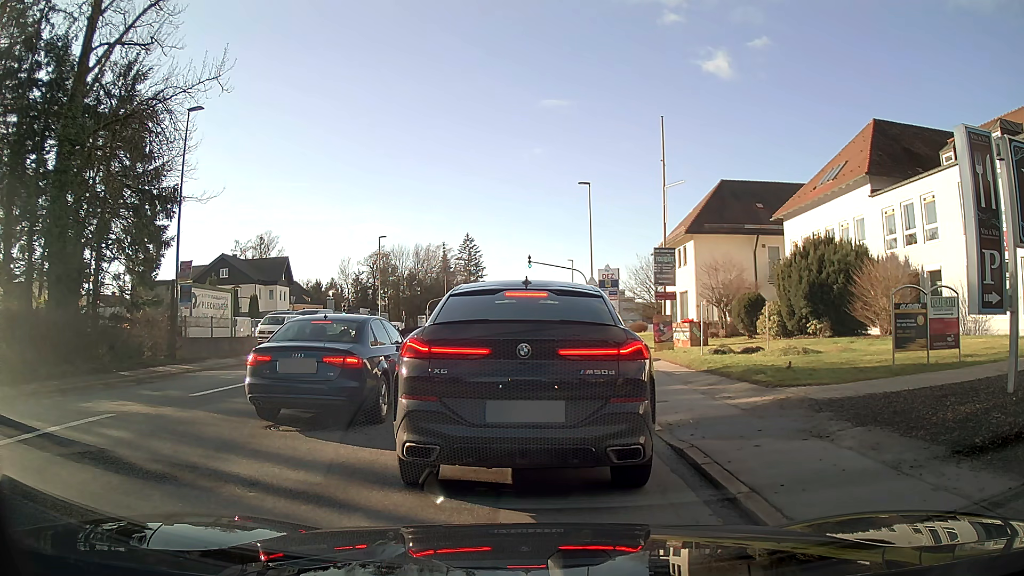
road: tertiary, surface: asphalt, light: Day
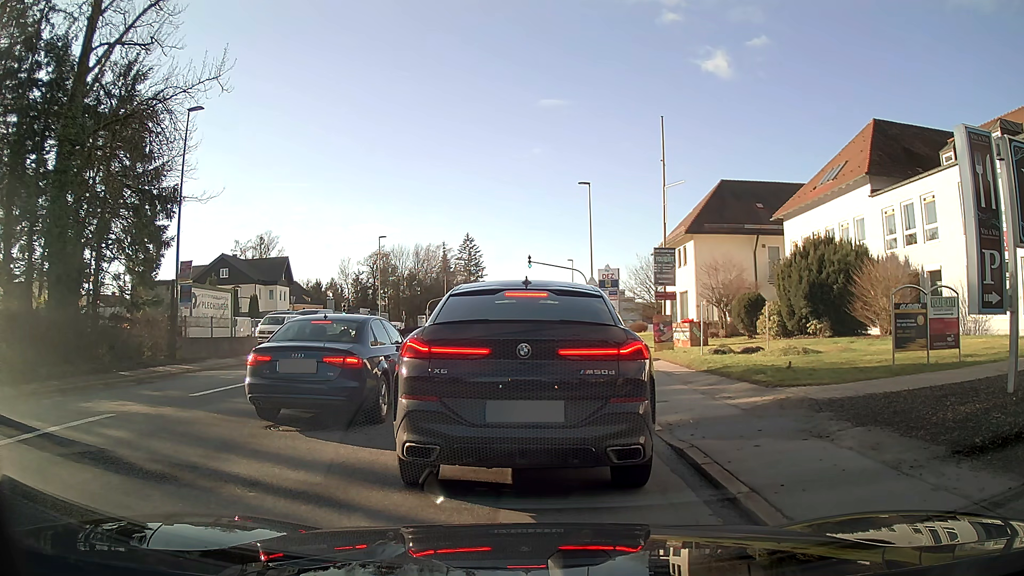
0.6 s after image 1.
(0.0, 0.0) m; 0°
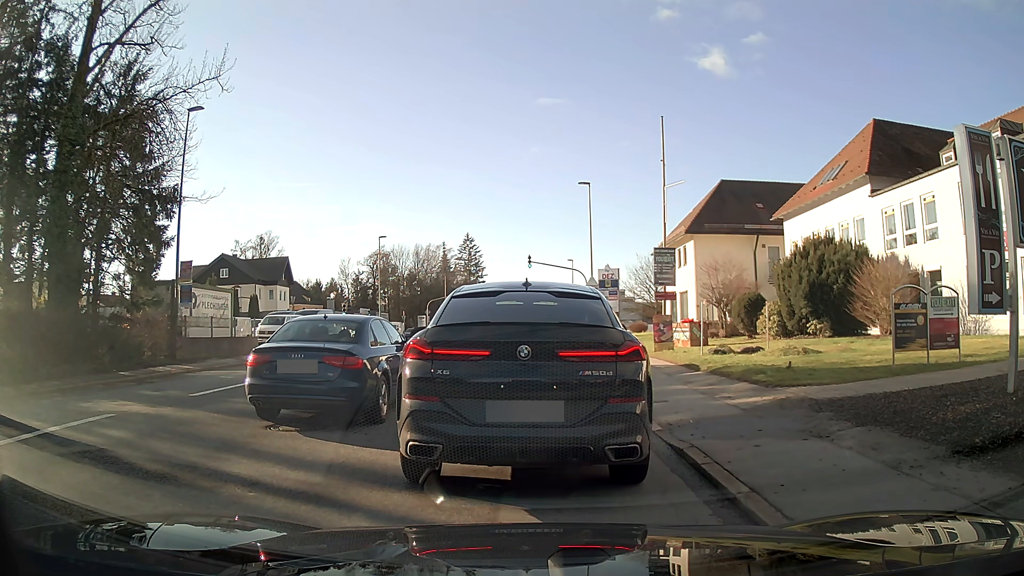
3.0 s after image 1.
(0.0, 0.0) m; 0°
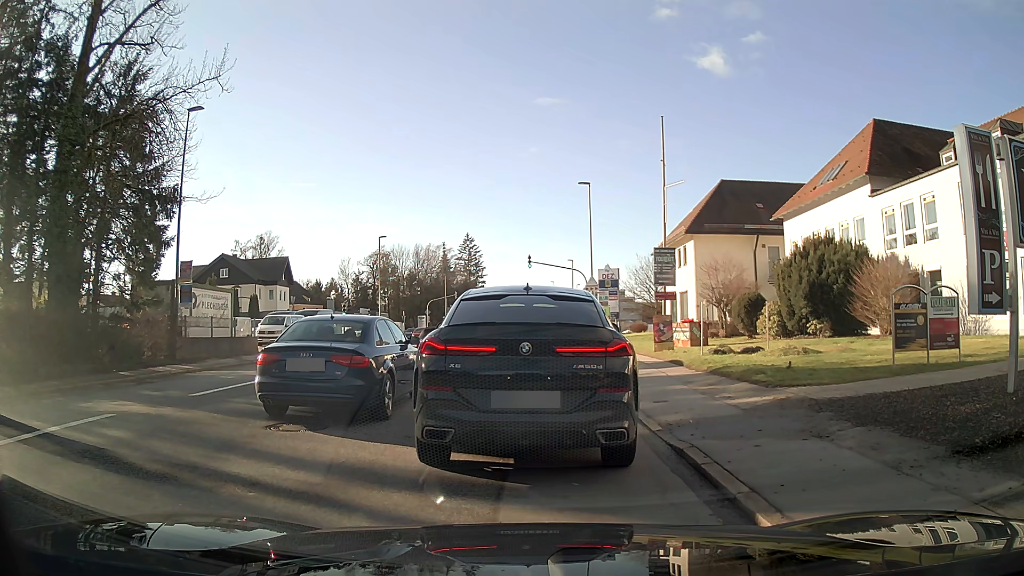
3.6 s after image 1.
(0.0, 0.0) m; 0°
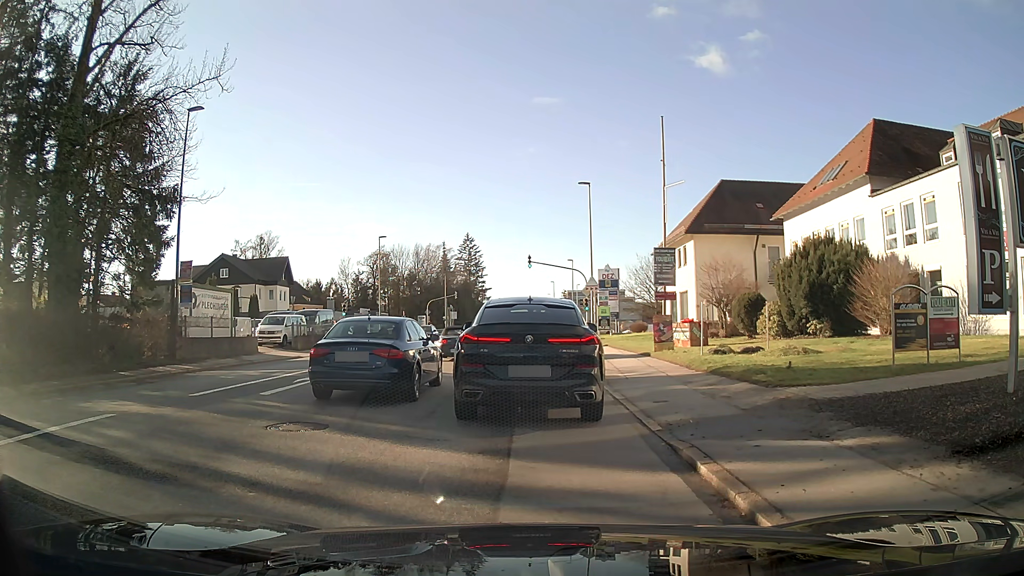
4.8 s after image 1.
(0.0, 0.0) m; 0°
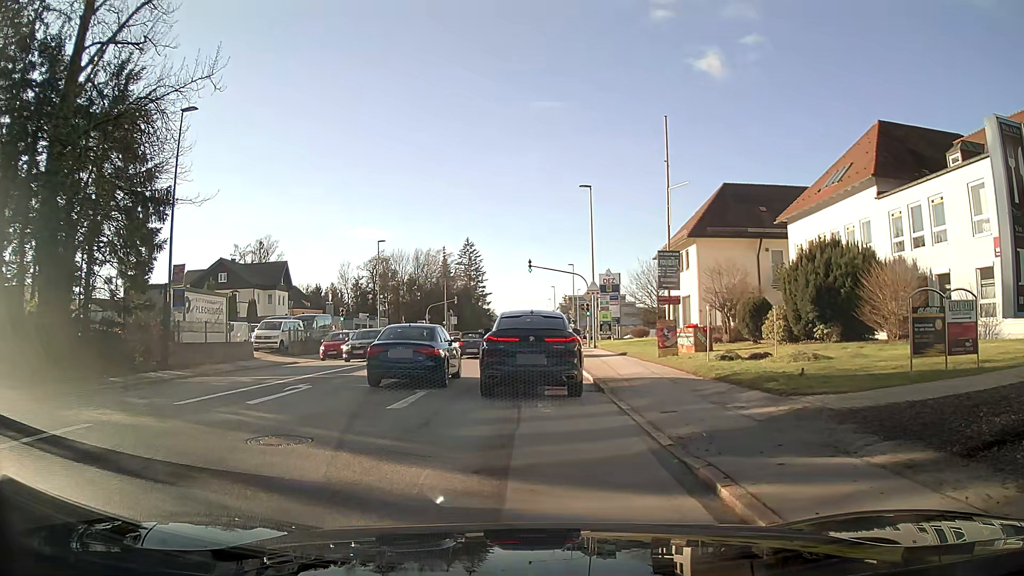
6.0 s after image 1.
(0.0, +0.7) m; 0°
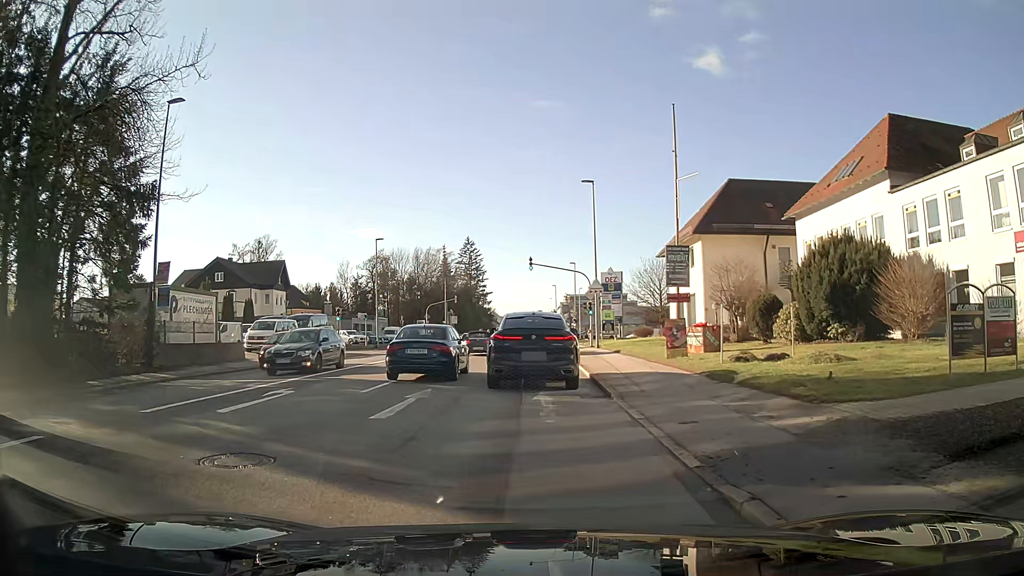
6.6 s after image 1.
(0.0, +1.4) m; 0°
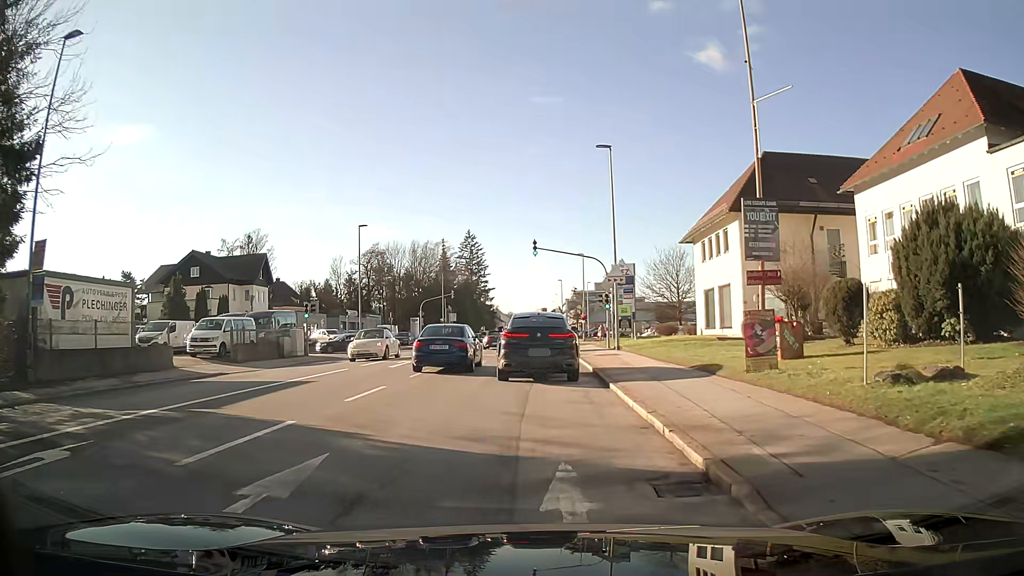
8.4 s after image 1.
(0.0, +8.0) m; 0°
(0, +10) (0, +20) (0, +30) (0, +40) (0, +50) (0, +60) (0, +70) (0, +80) (0, +90) (0, +100) m
